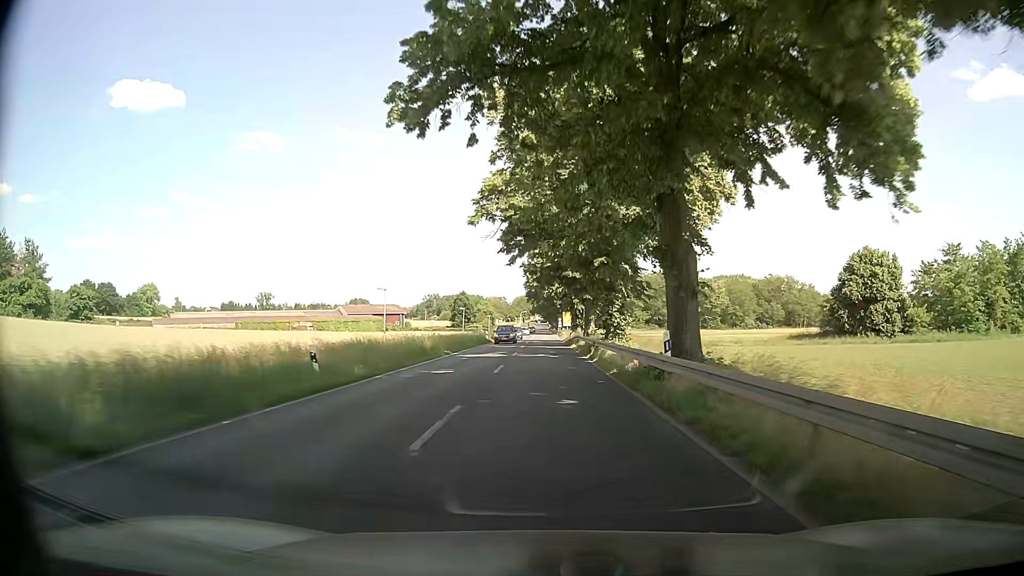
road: primary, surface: asphalt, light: Day
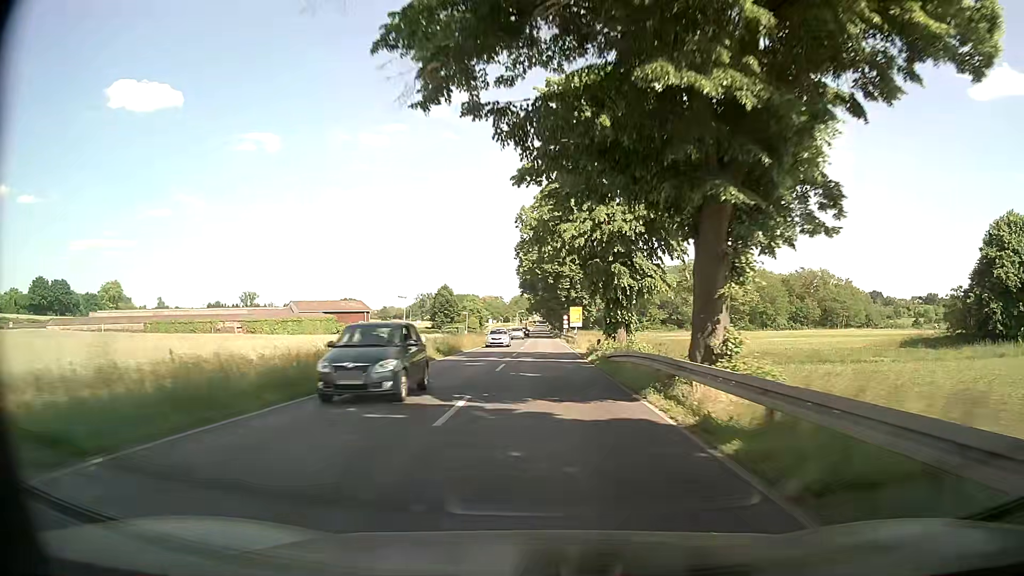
(+0.3, +34.8) m; +1°
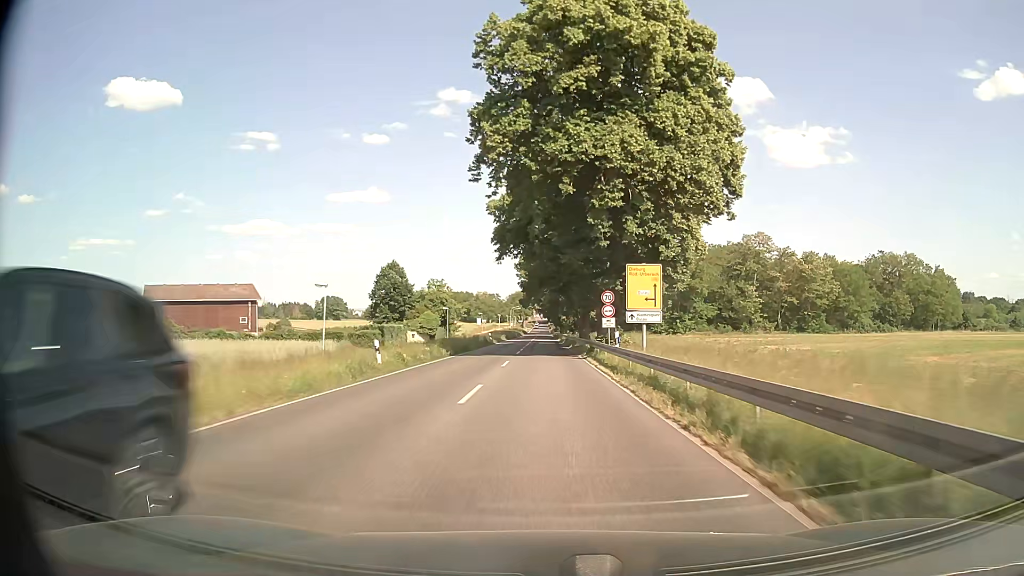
(-0.5, +58.2) m; 0°
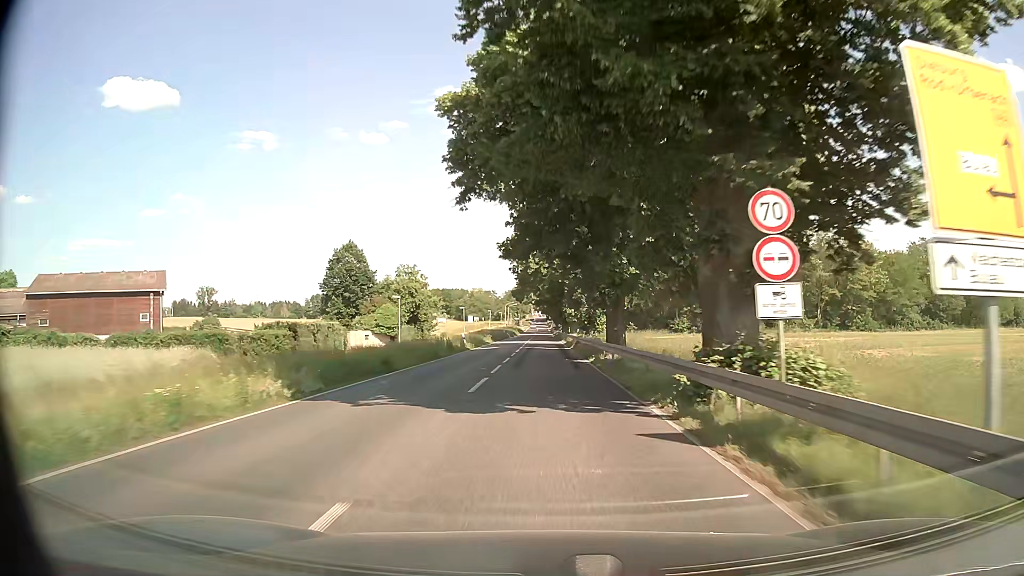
(0.0, +23.4) m; 0°
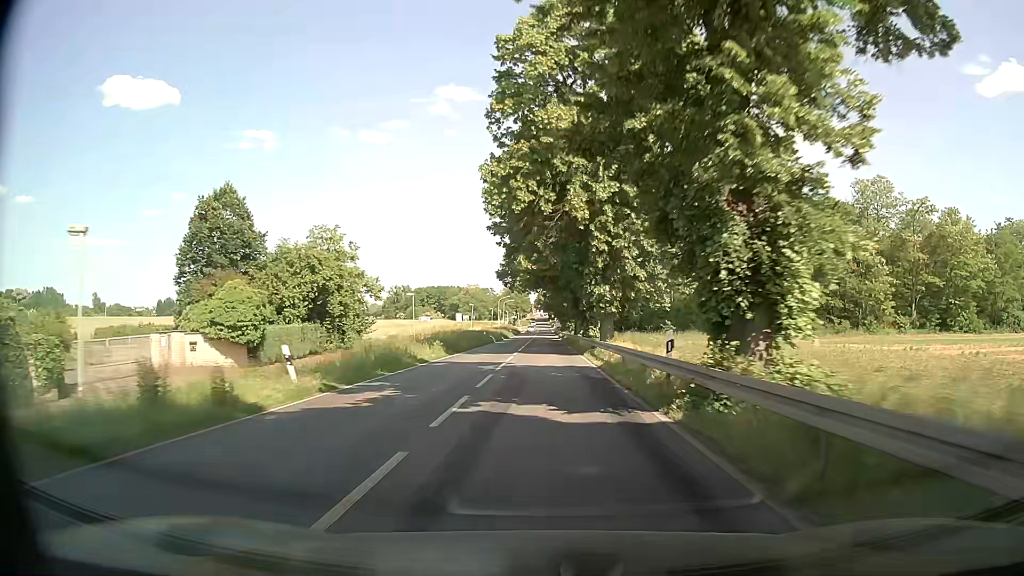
(-0.1, +35.1) m; -1°
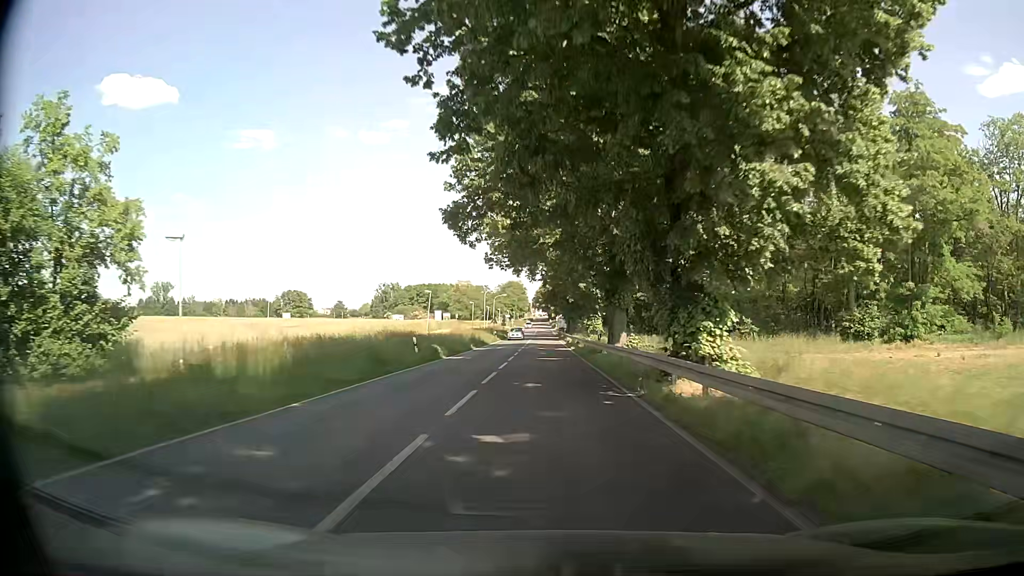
(+0.1, +35.1) m; 0°
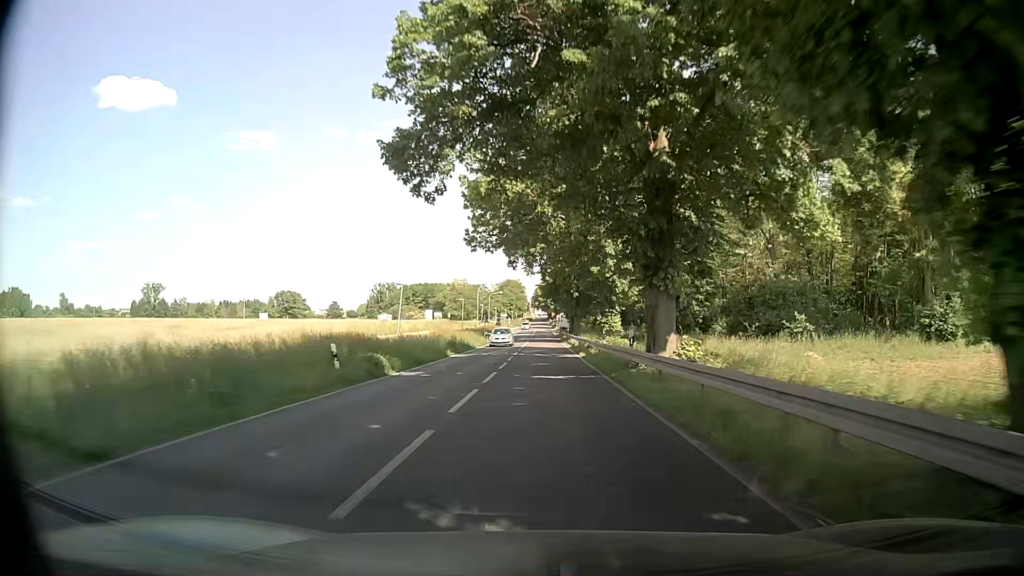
(0.0, +11.7) m; 0°
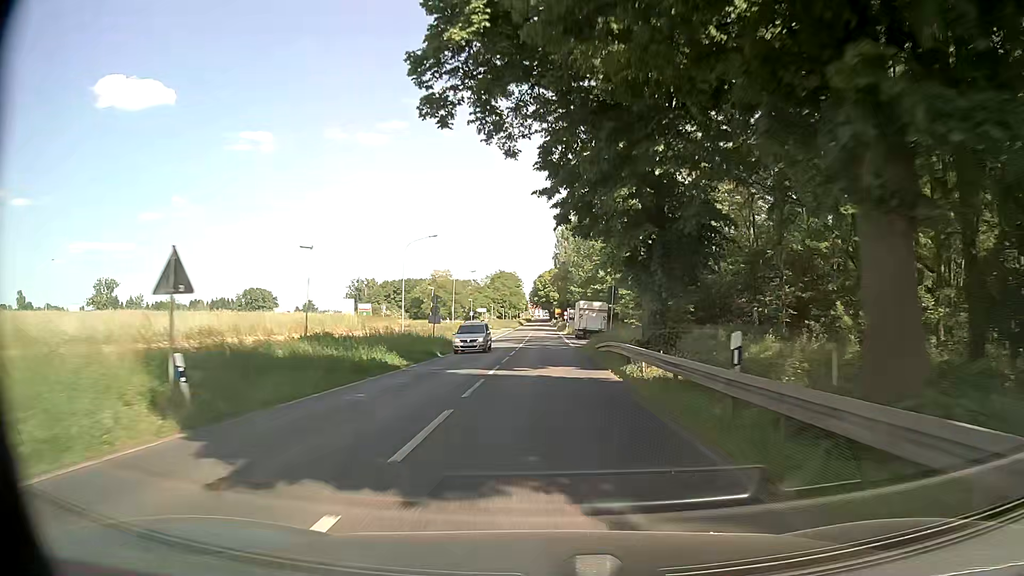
(-0.3, +58.7) m; -1°
(0, +10) (0, +20) (0, +30) (0, +40) (0, +50) (0, +60) (0, +70) (0, +80) (0, +90) (0, +100) m
